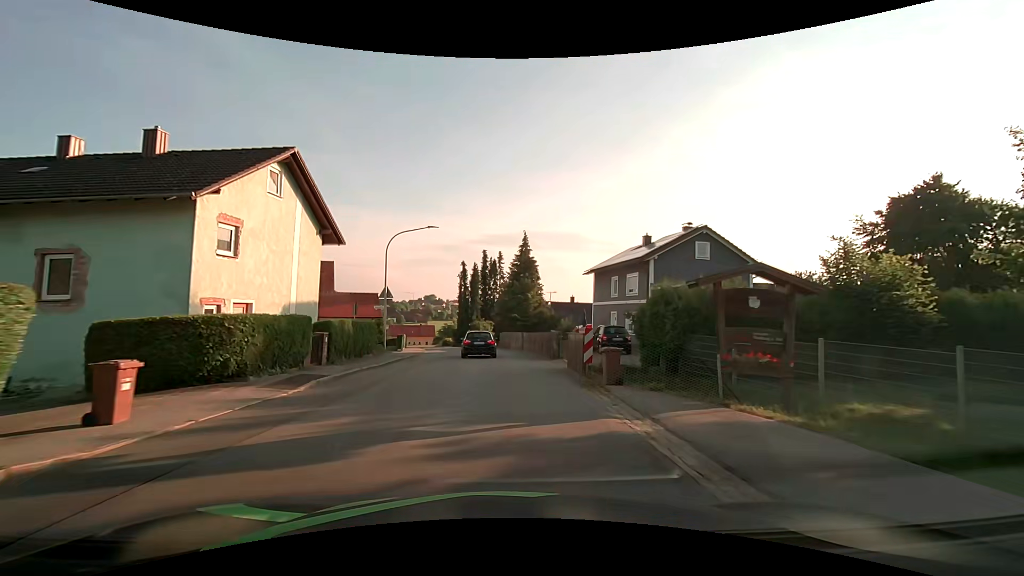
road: tertiary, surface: asphalt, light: Day
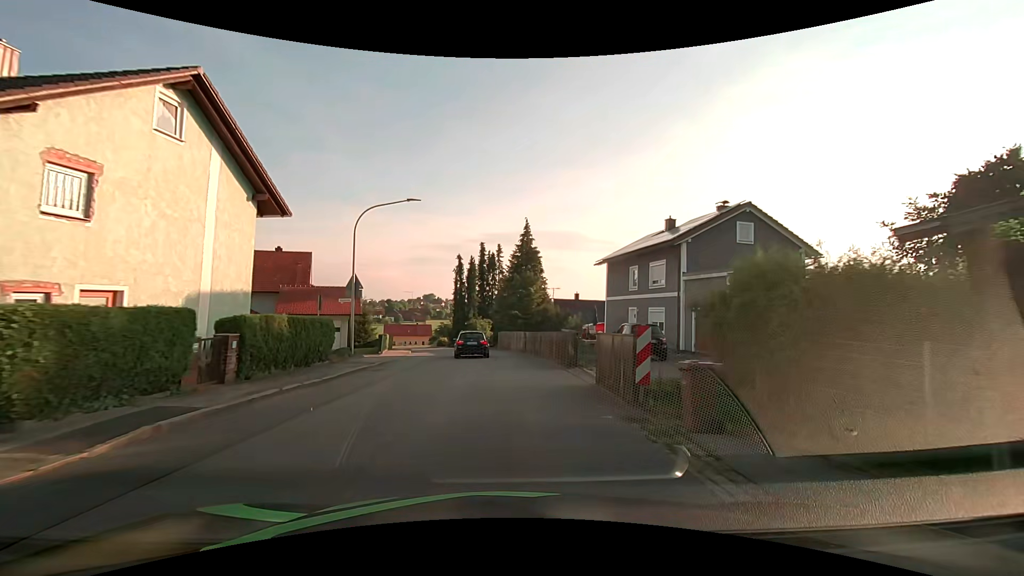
(0.0, +5.9) m; -1°
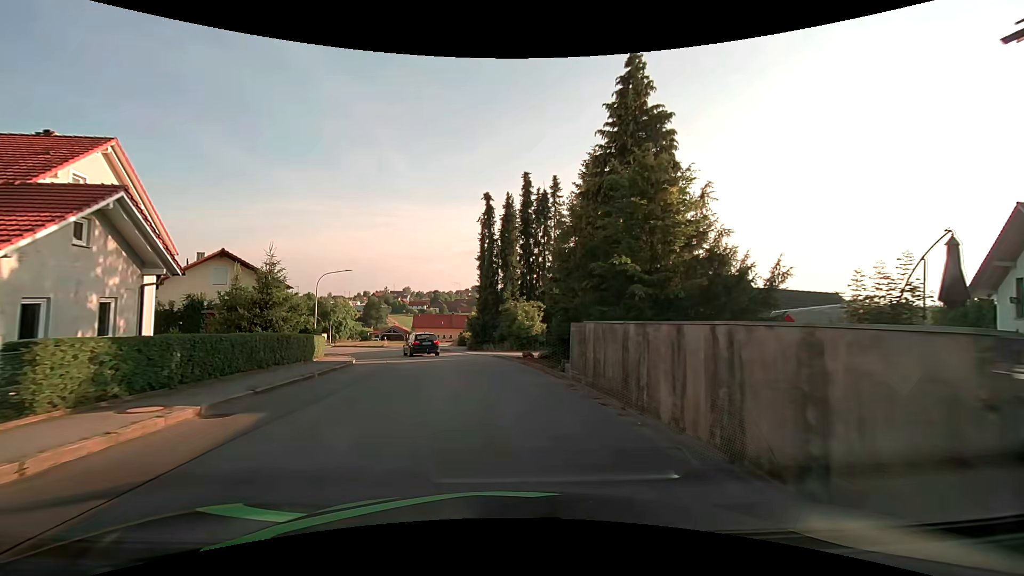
(-0.7, +28.9) m; -5°
(0, +10) (-1, +20) (-4, +30) (-7, +39) (-11, +48) (-15, +57) (-20, +66) (-25, +75) (-29, +84) (-34, +93) m
